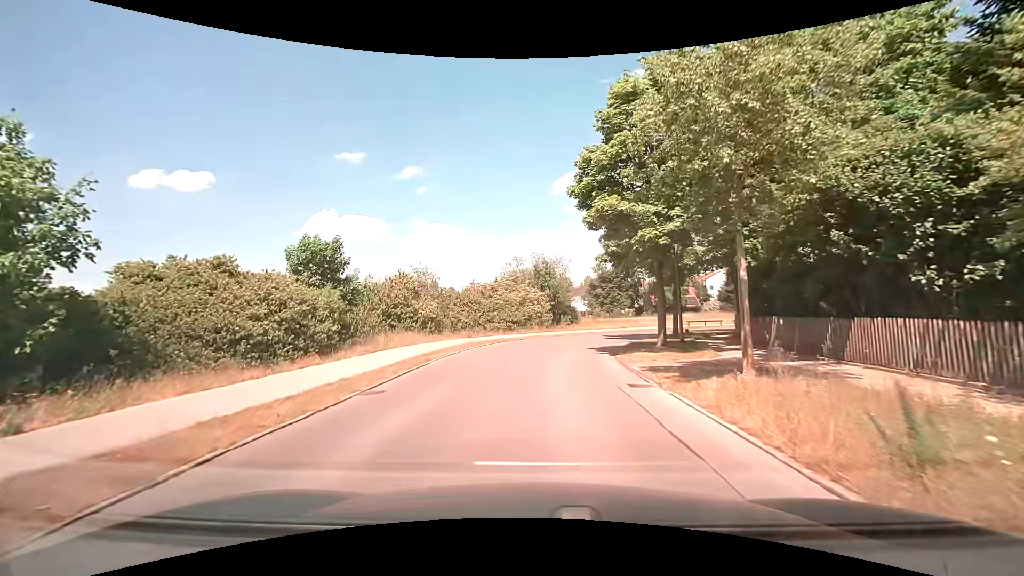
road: residential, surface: asphalt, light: Day
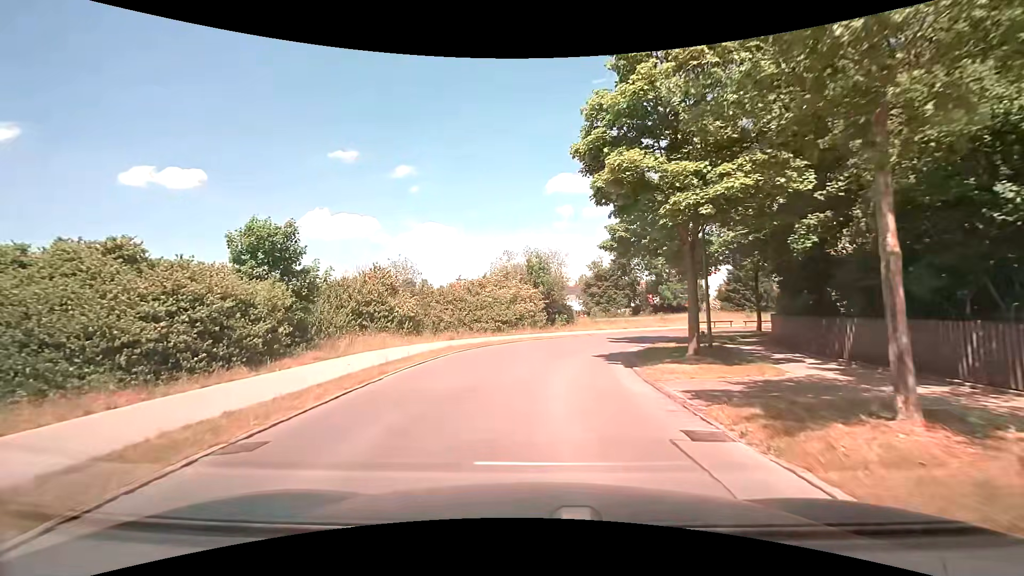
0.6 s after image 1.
(0.0, +4.3) m; +1°
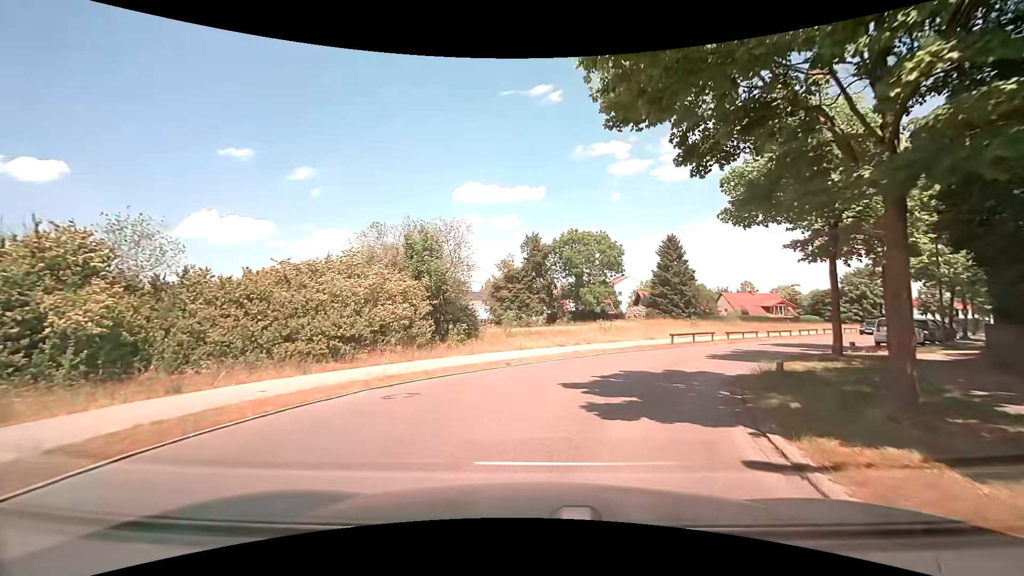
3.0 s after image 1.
(+0.9, +16.7) m; +11°
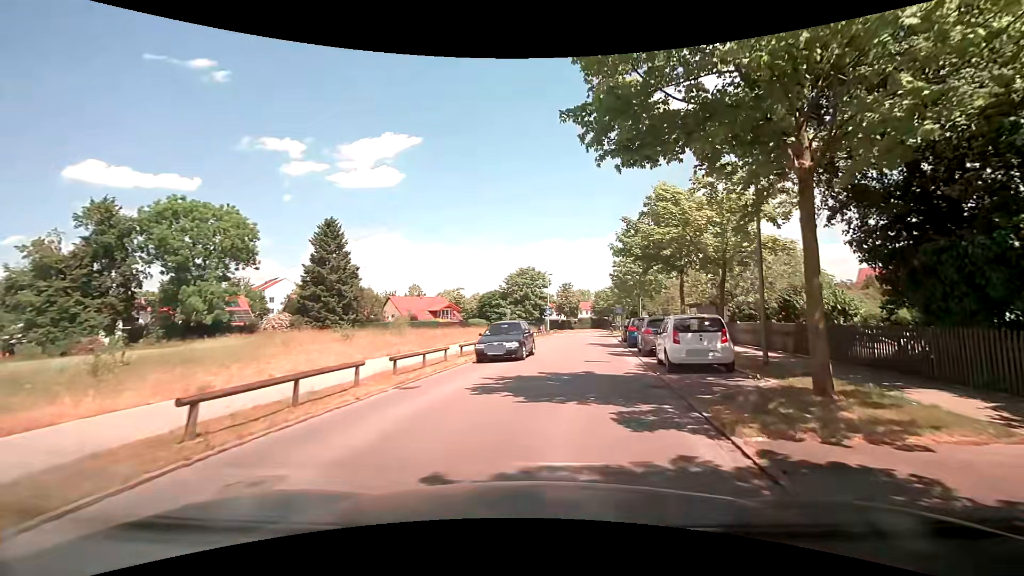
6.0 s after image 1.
(+5.3, +18.1) m; +37°
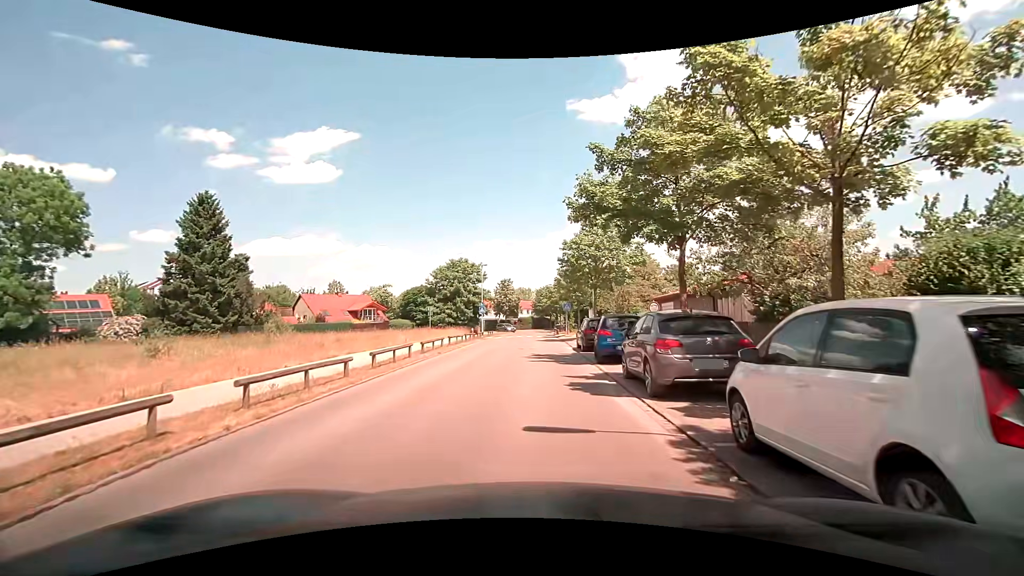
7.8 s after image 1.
(+0.6, +10.5) m; +6°
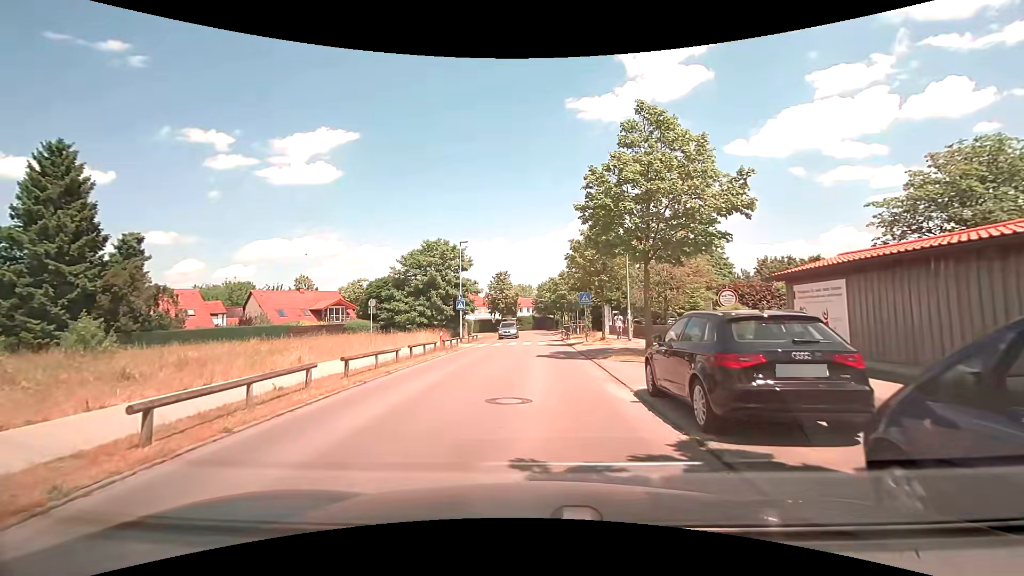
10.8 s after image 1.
(-0.1, +15.1) m; 0°
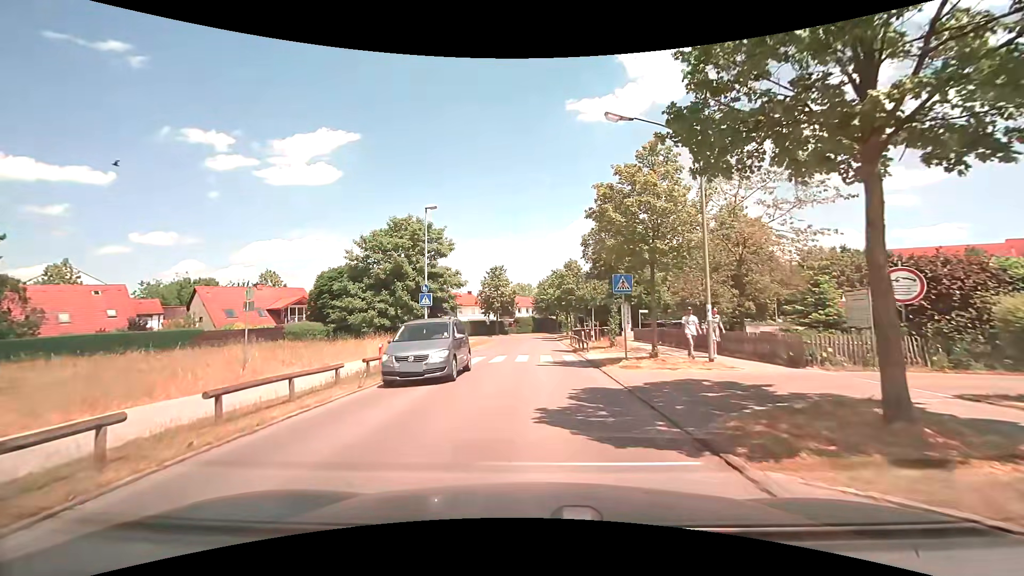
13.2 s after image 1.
(-0.1, +11.9) m; -1°
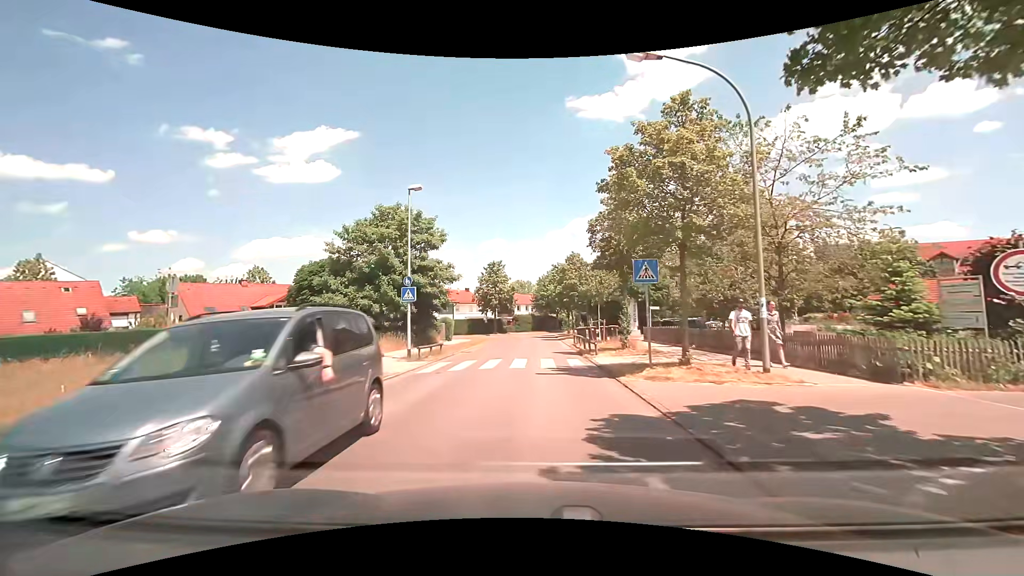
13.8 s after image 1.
(0.0, +3.3) m; +1°
(0, +10) (0, +20) (0, +30) (0, +40) (0, +50) (-2, +60) (-9, +67) (-17, +72) (-26, +77) (-34, +83) m
